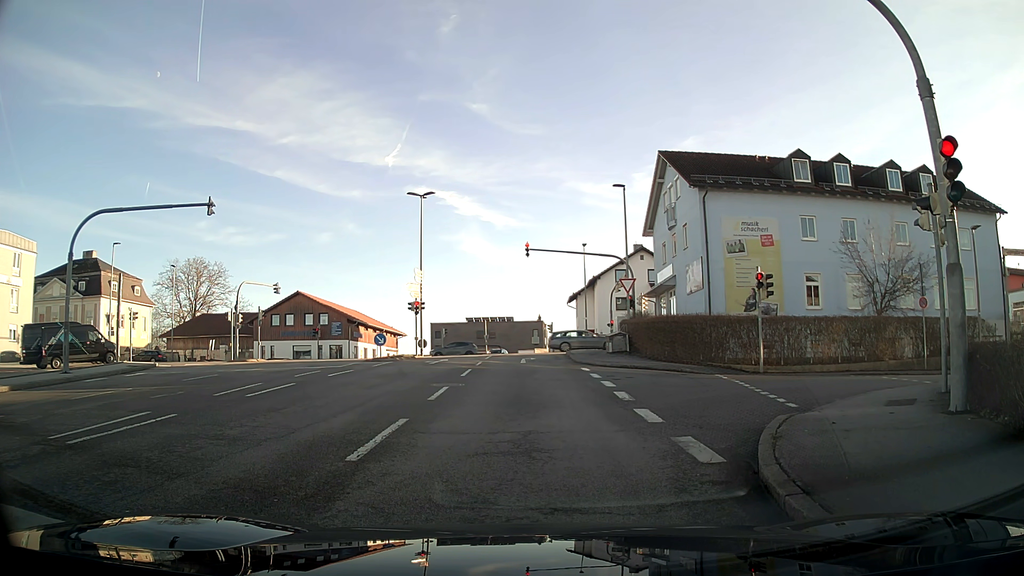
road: tertiary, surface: asphalt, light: Day
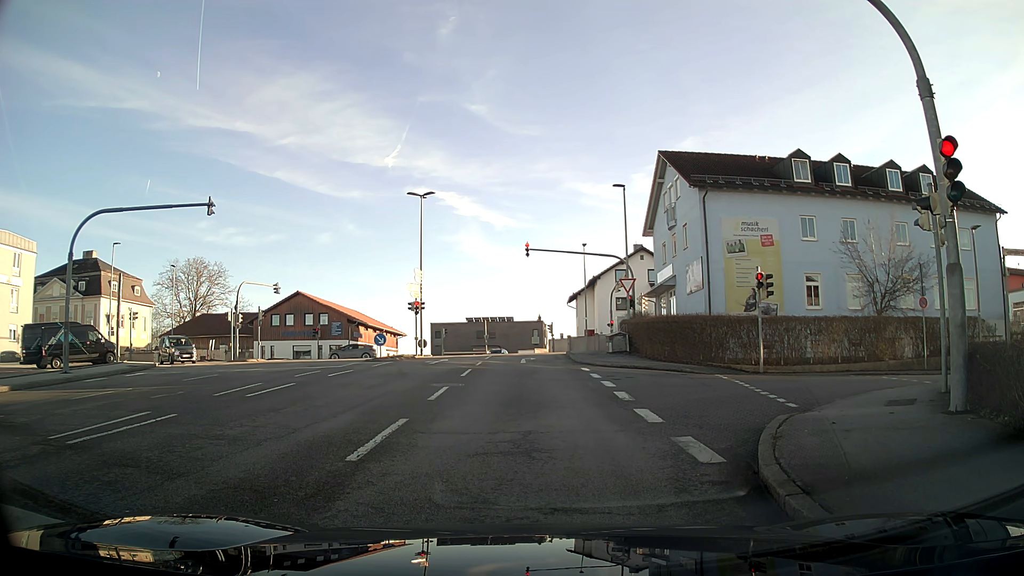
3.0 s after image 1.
(0.0, 0.0) m; 0°
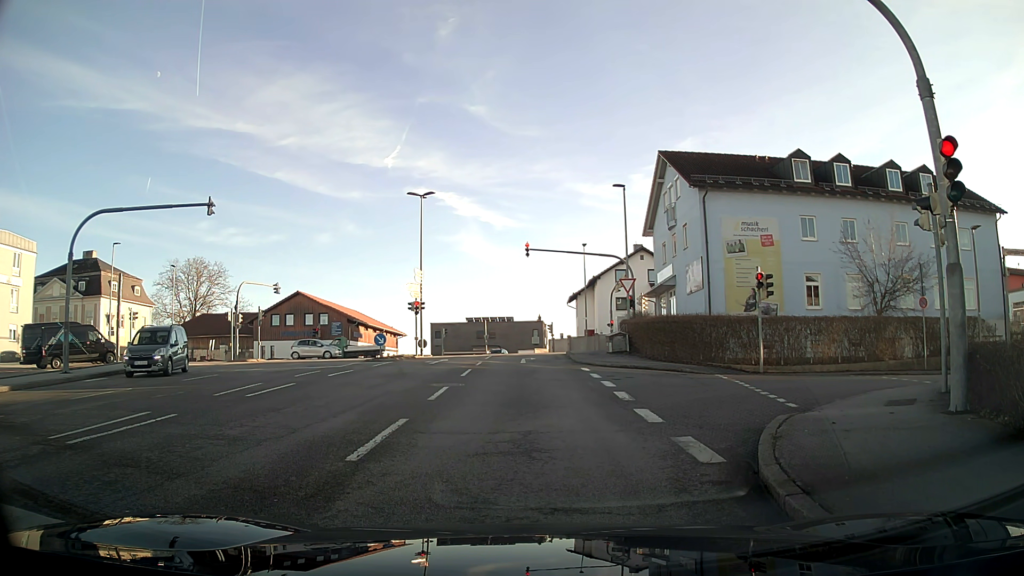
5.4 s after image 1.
(0.0, 0.0) m; 0°
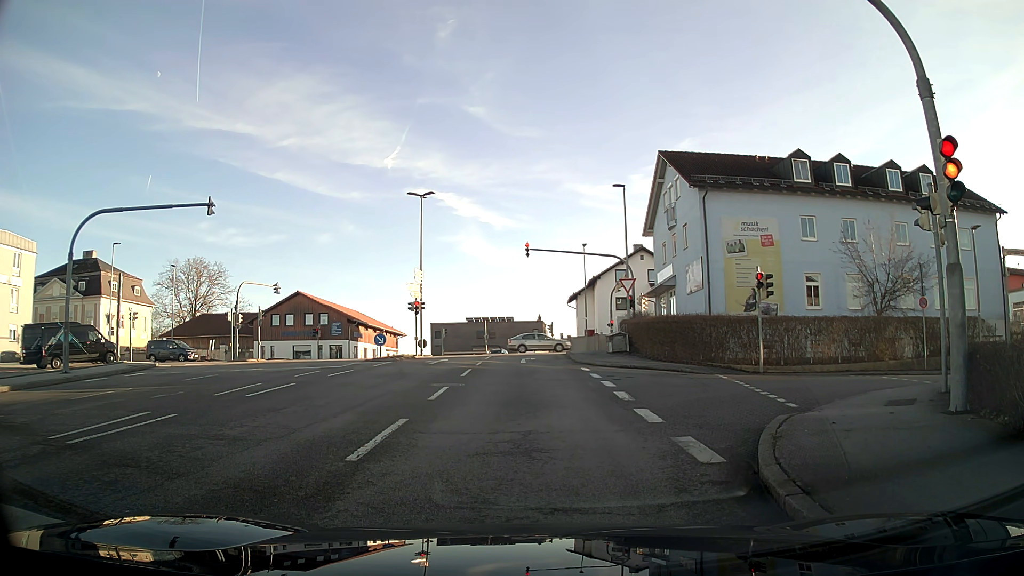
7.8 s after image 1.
(0.0, 0.0) m; 0°
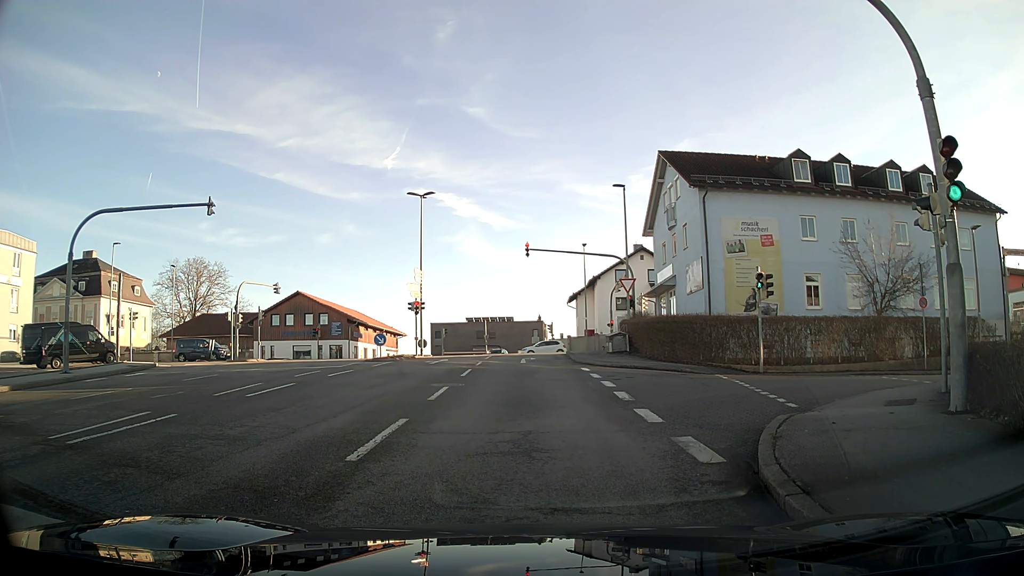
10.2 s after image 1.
(0.0, 0.0) m; 0°
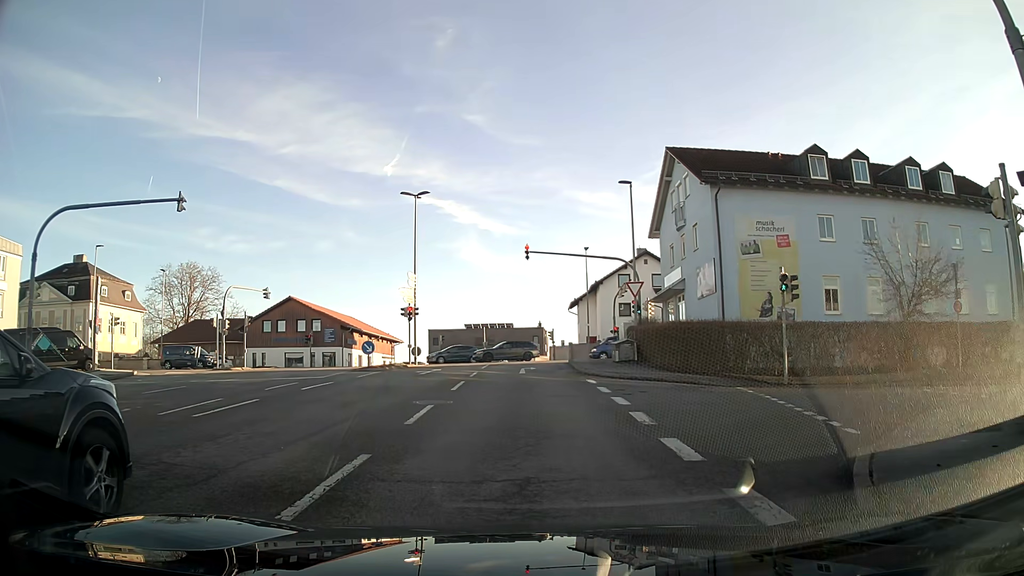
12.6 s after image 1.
(-0.1, +2.6) m; -1°
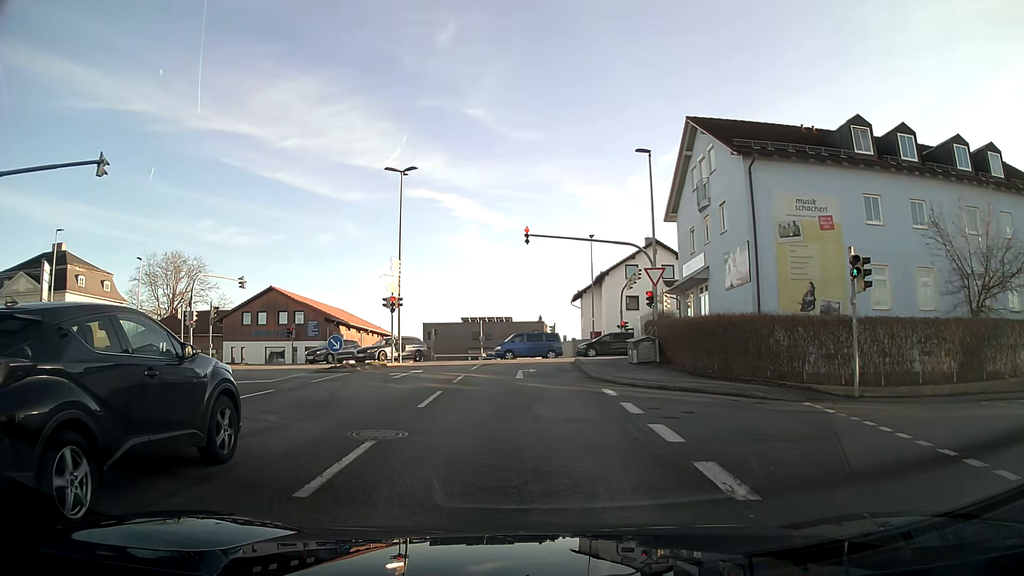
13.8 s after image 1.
(0.0, +5.1) m; -1°
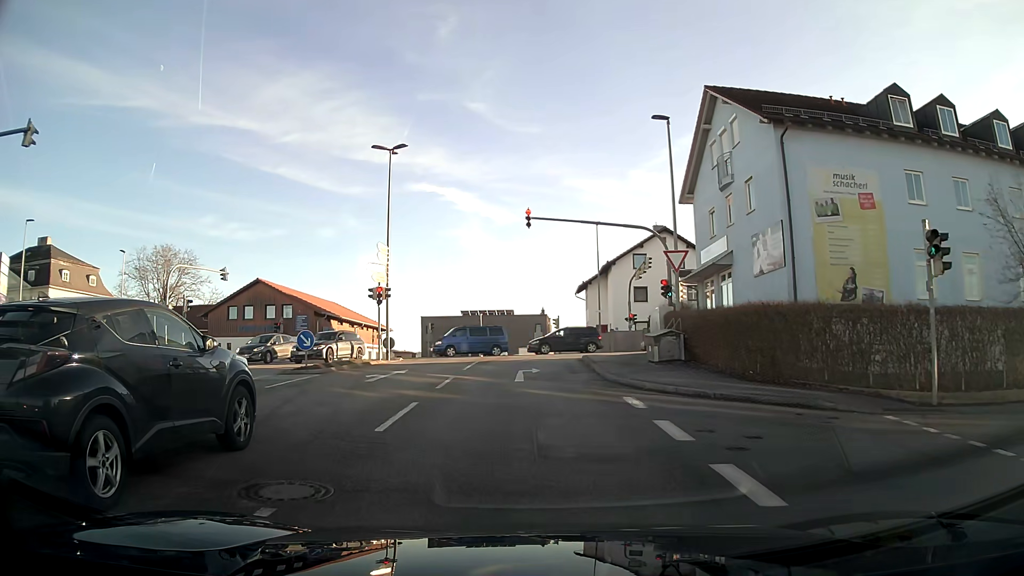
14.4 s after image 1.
(0.0, +3.6) m; 0°
(0, +10) (0, +20) (+1, +30) (+9, +36) (+19, +37) (+29, +37) (+39, +38) (+49, +39) (+58, +41) (+68, +42) m
